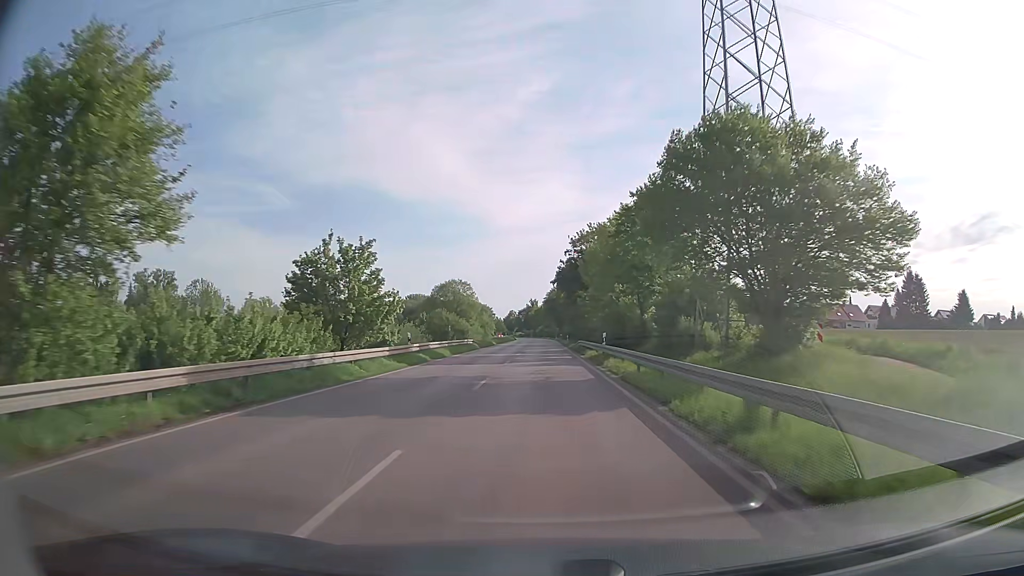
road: secondary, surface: asphalt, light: Day
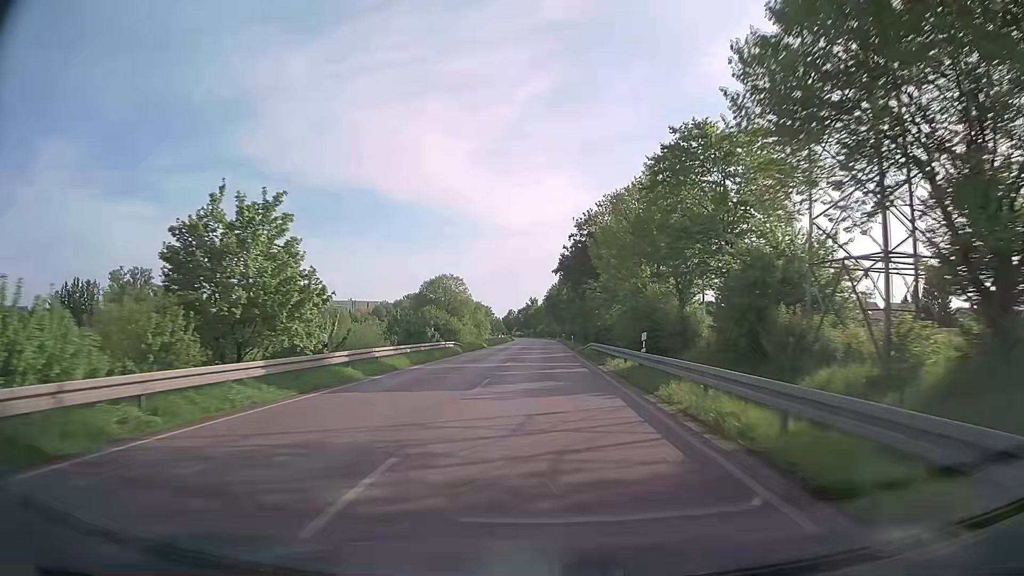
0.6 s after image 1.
(0.0, +12.3) m; 0°
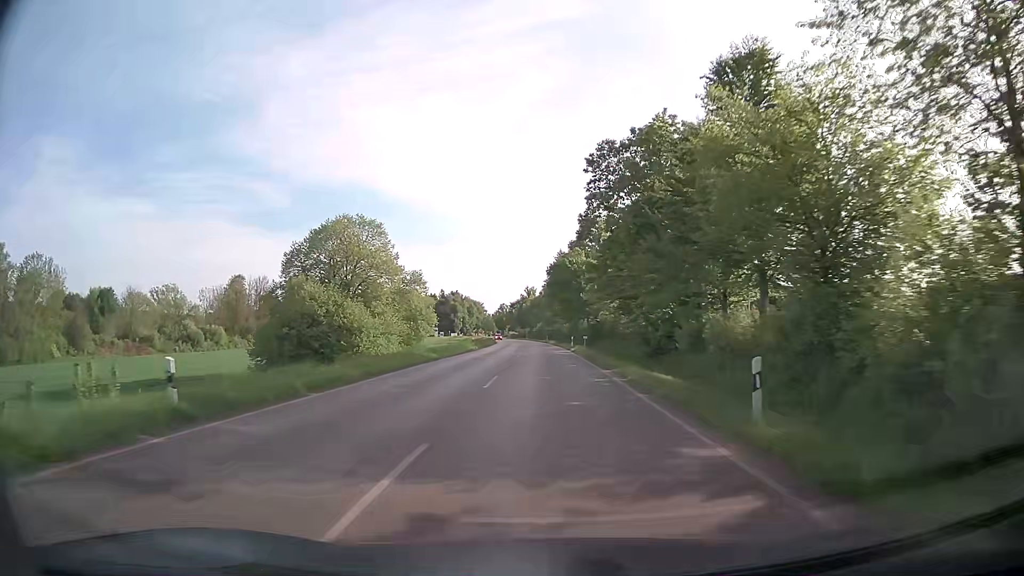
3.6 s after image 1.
(0.0, +58.9) m; 0°
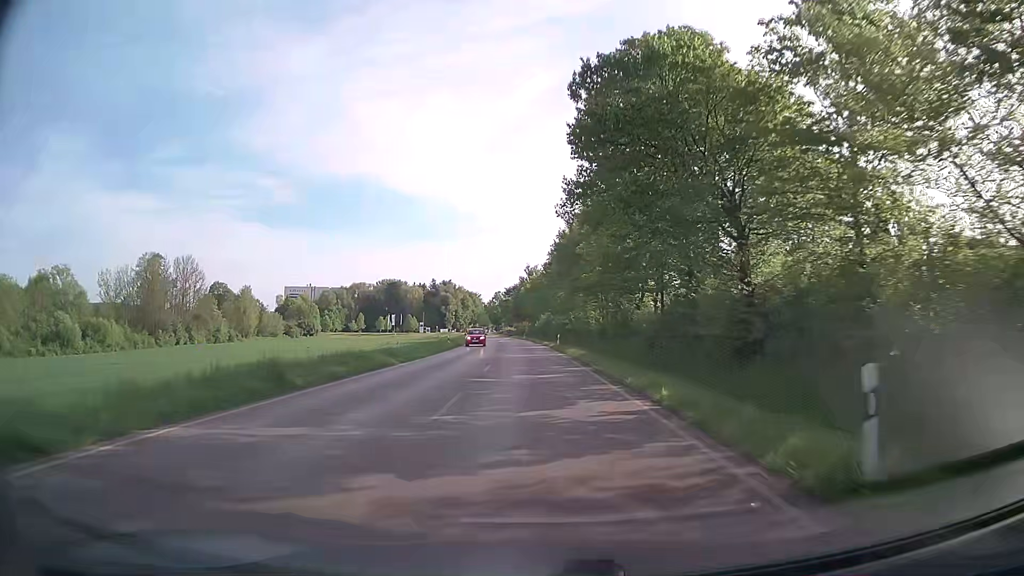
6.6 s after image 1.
(+0.1, +53.9) m; 0°
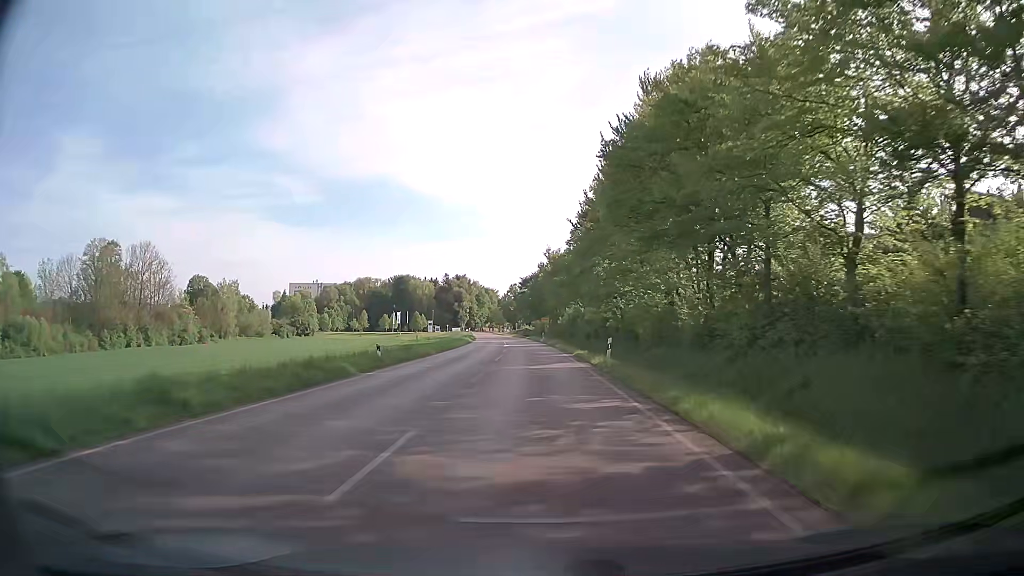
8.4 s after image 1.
(-0.6, +29.0) m; -2°
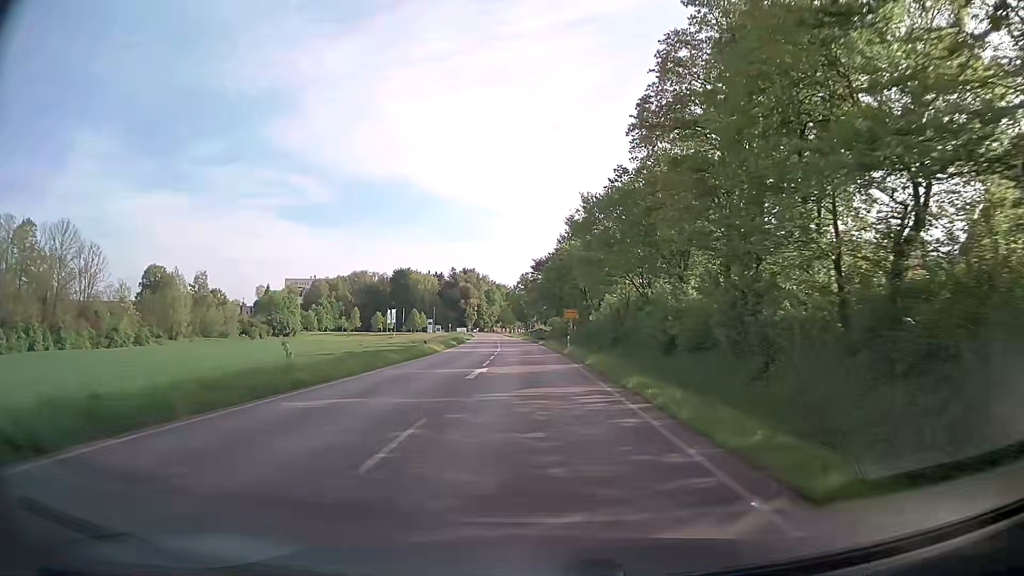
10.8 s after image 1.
(-0.4, +34.9) m; -1°
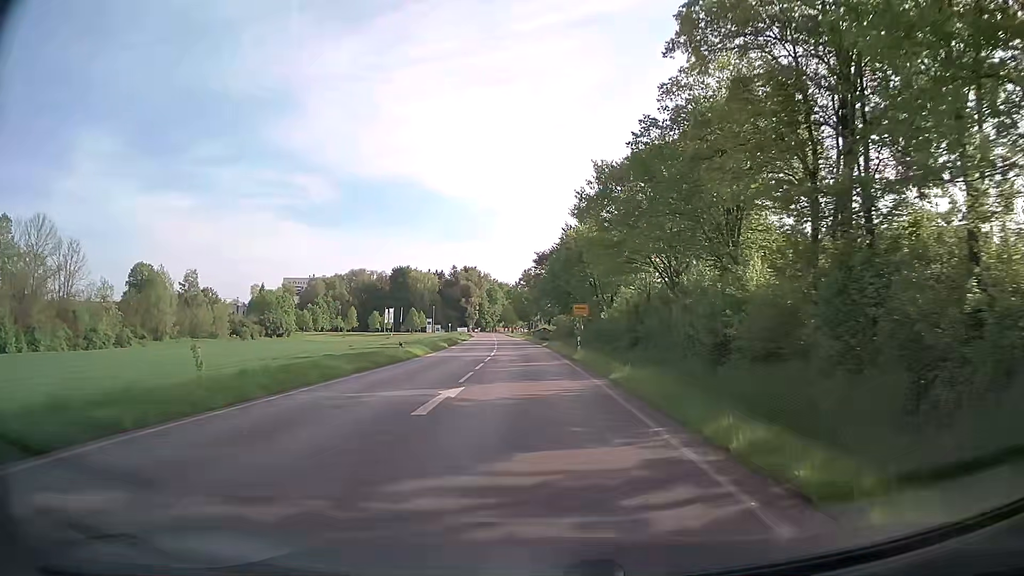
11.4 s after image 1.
(0.0, +8.1) m; 0°
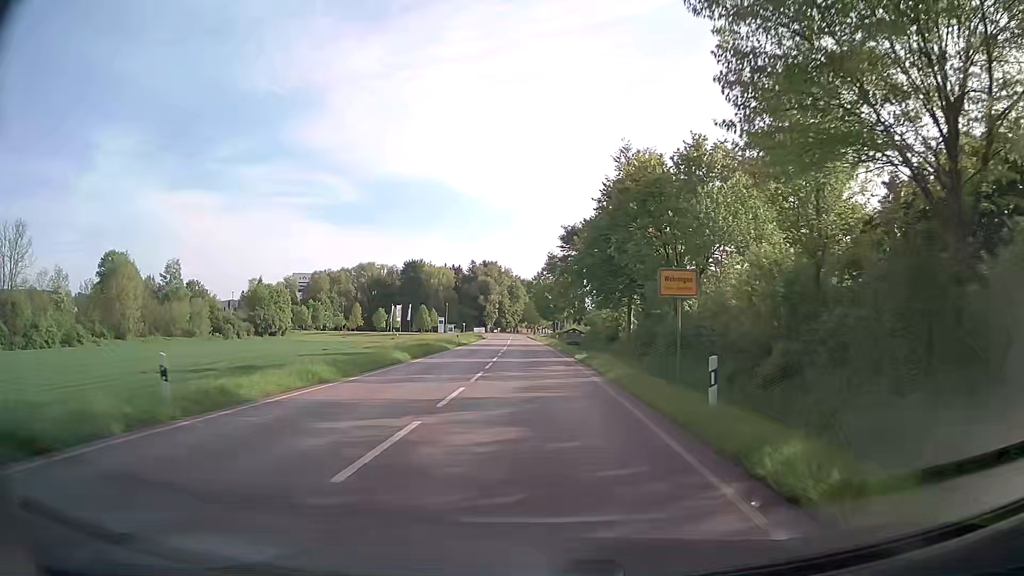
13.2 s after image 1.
(-0.4, +23.3) m; -2°
(0, +10) (0, +20) (0, +30) (-1, +40) (-1, +50) (-1, +60) (-2, +70) (-2, +80) (-2, +90) (-3, +100) m
